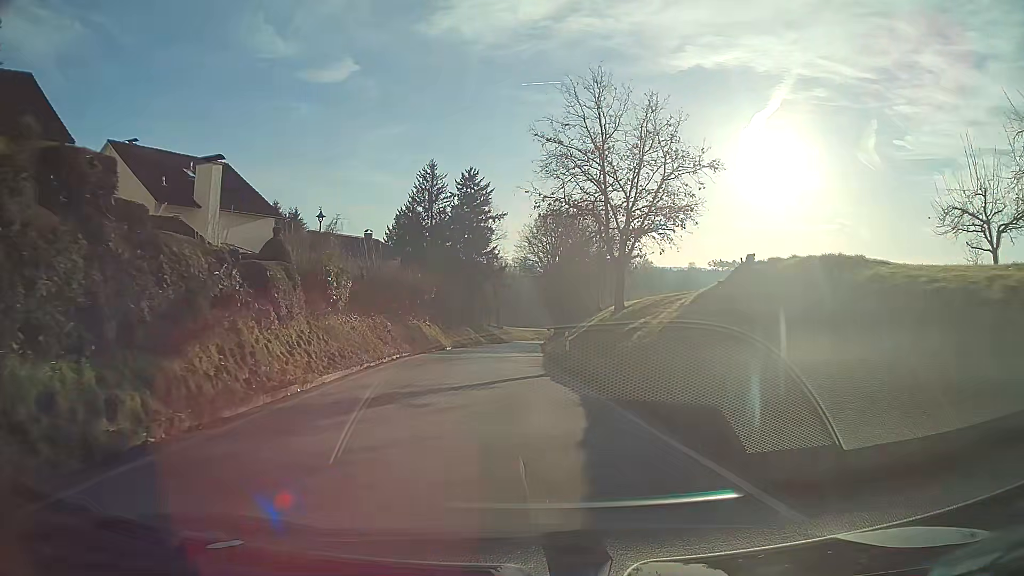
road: tertiary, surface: asphalt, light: Day
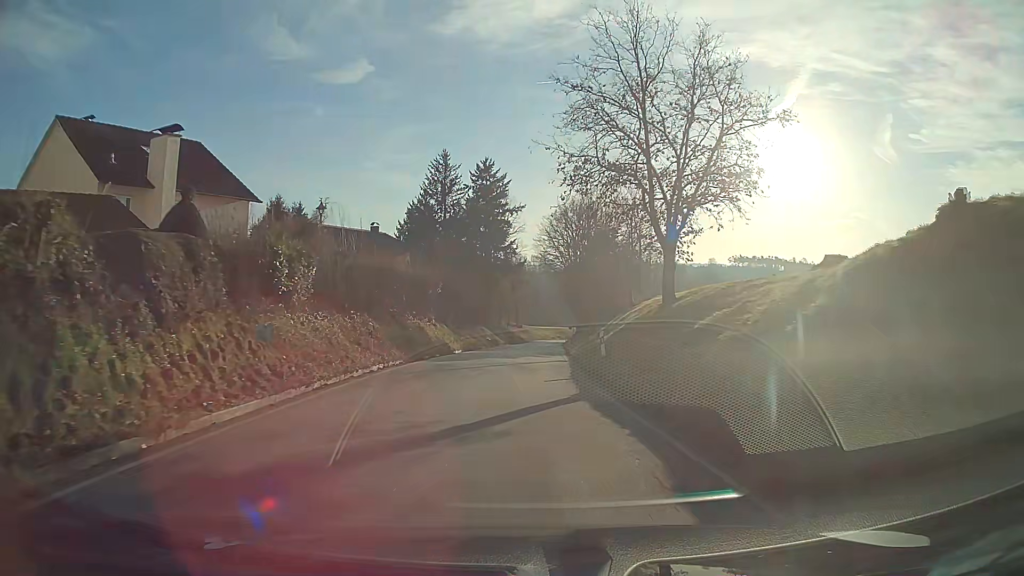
(-0.1, +6.6) m; -1°
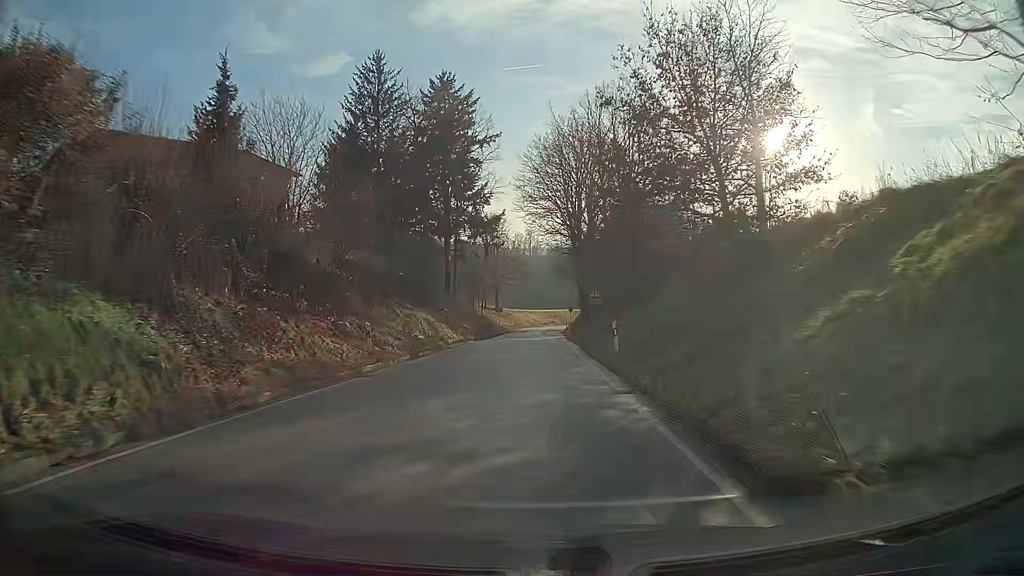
(+0.2, +36.5) m; +1°
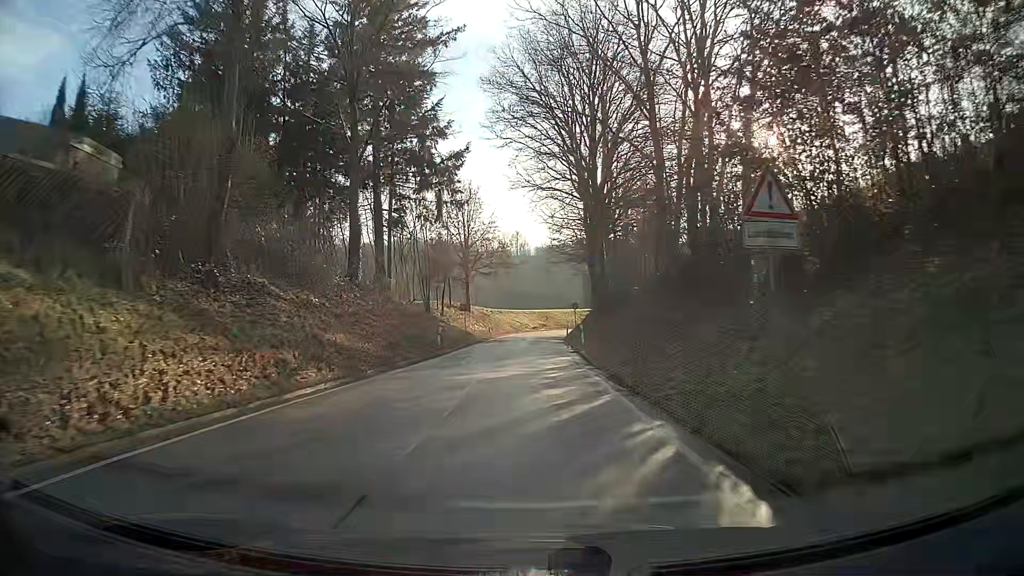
(+0.3, +30.4) m; +1°
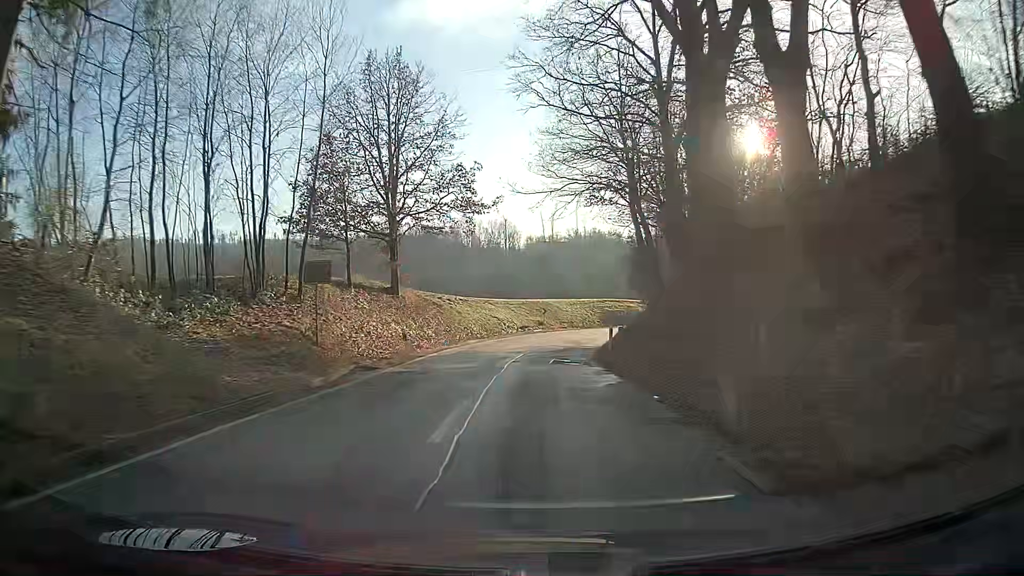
(+0.1, +38.2) m; +1°
